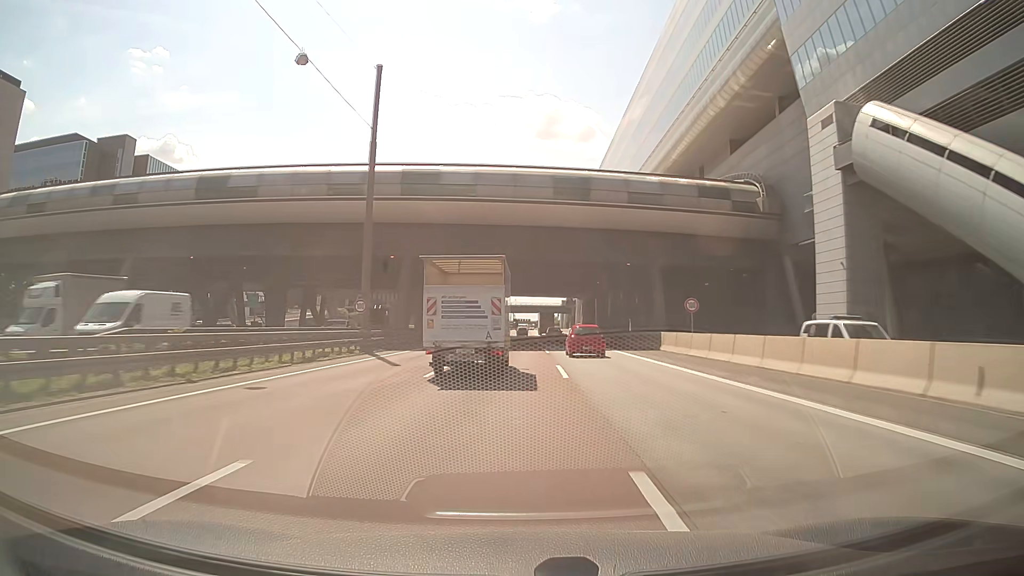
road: motorway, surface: asphalt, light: Day
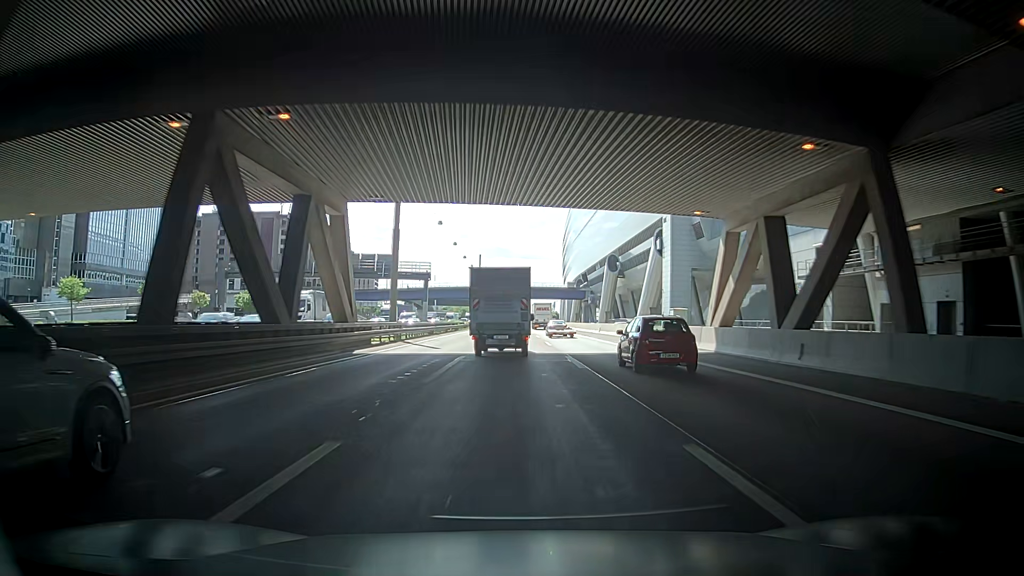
(-0.1, +88.6) m; +1°
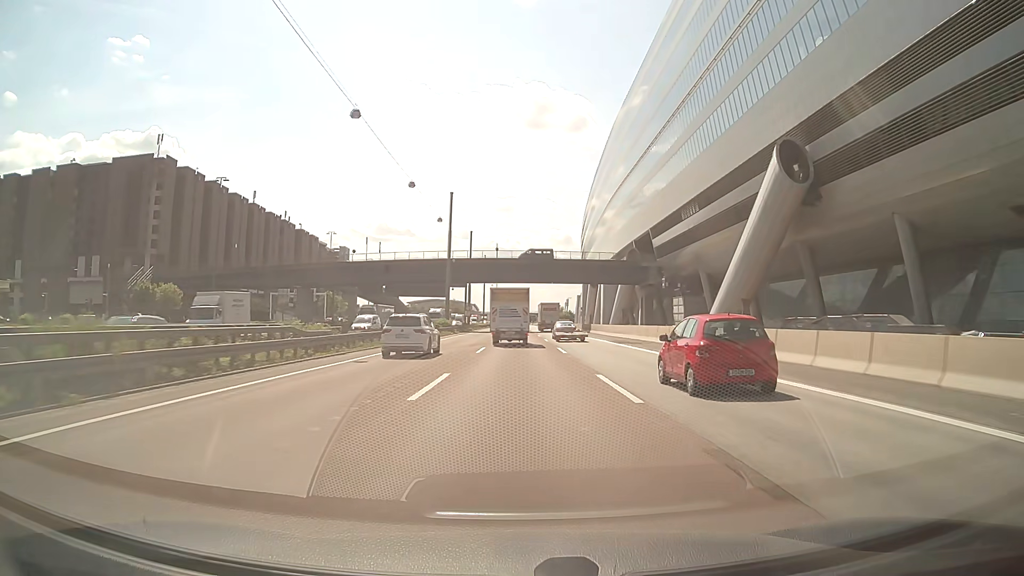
(-0.9, +79.2) m; -1°
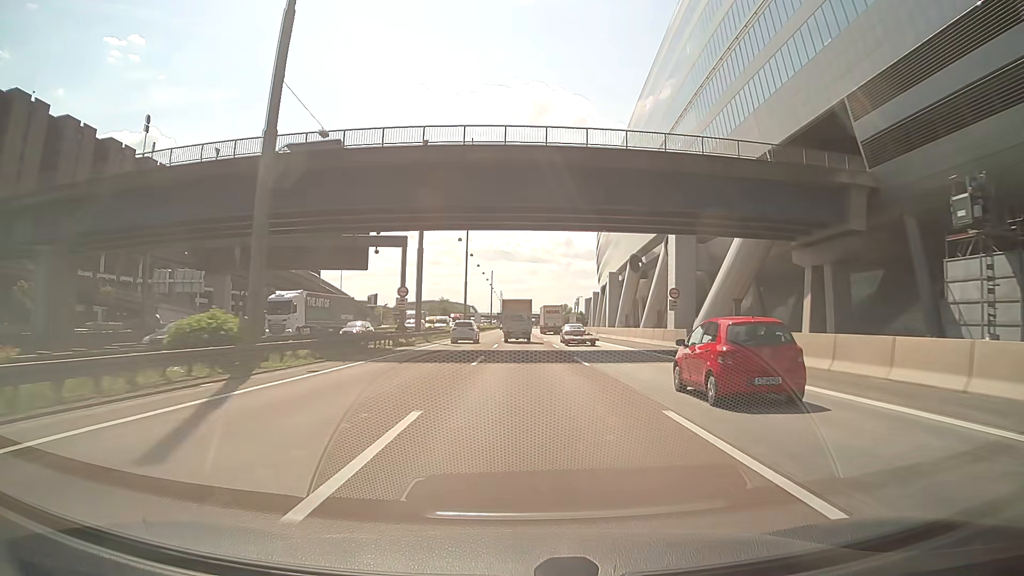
(0.0, +60.8) m; 0°
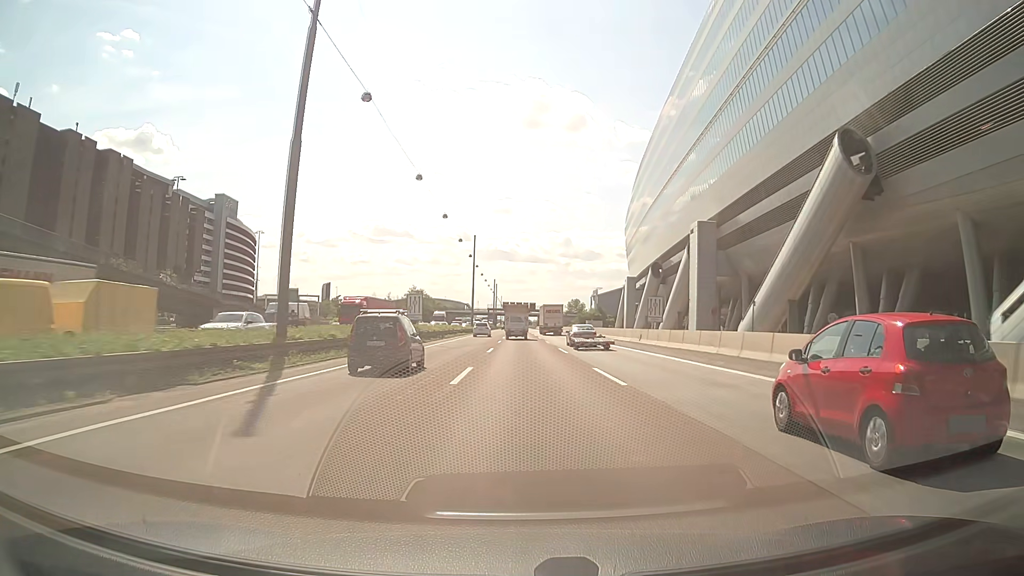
(+0.3, +79.3) m; 0°
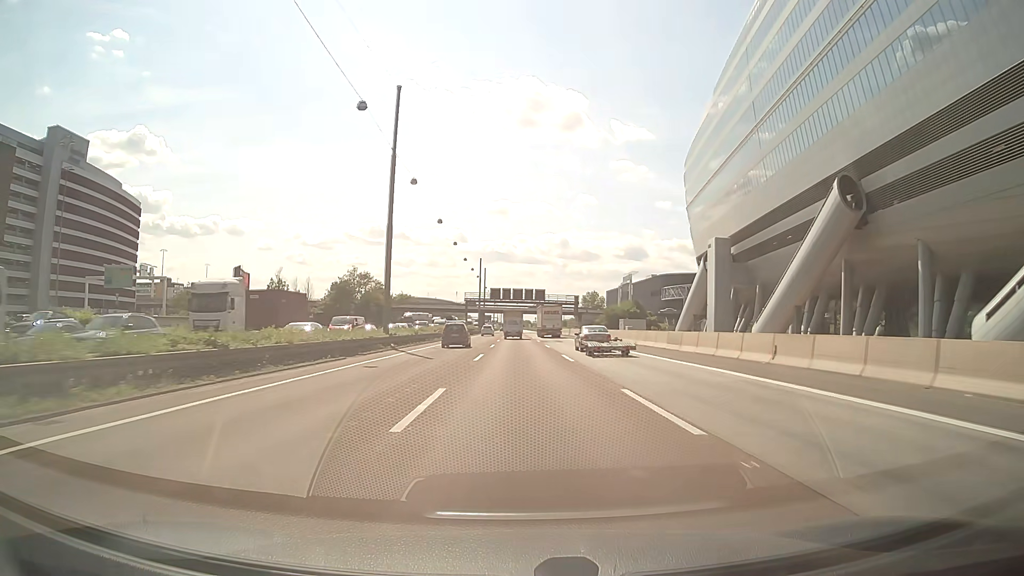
(-0.1, +78.4) m; 0°
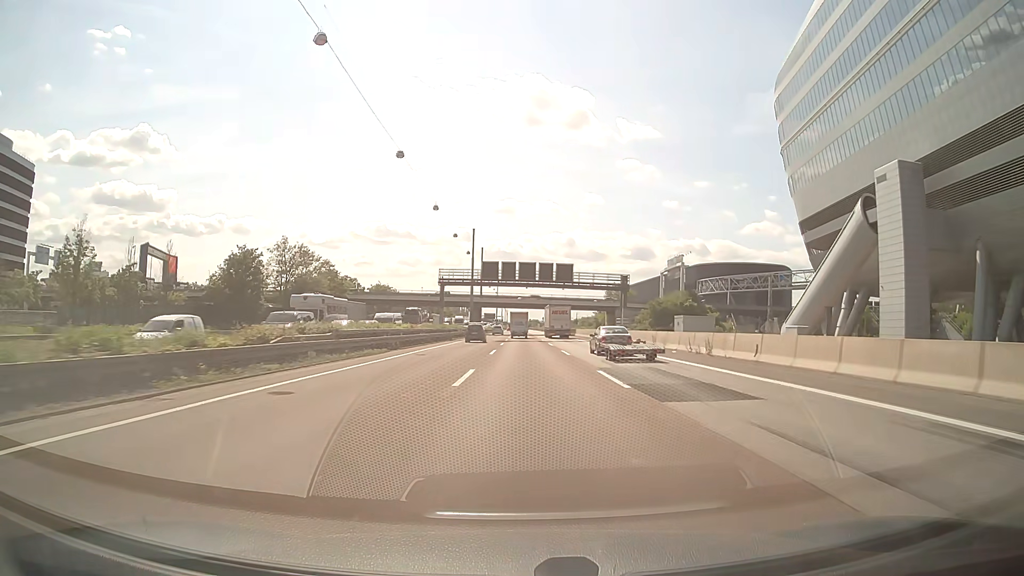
(-0.4, +47.5) m; -1°
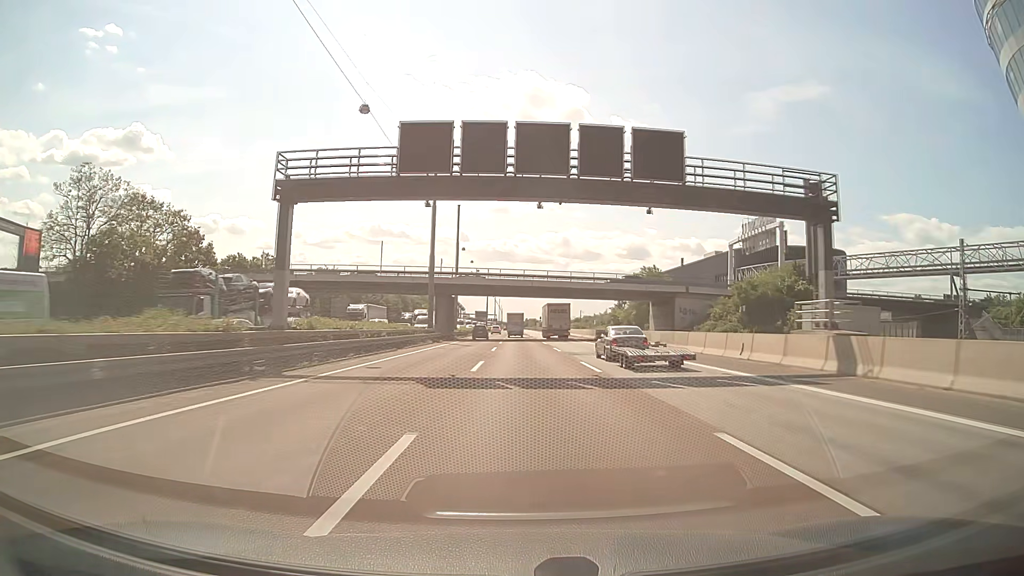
(0.0, +48.6) m; 0°
(0, +10) (0, +20) (0, +30) (0, +40) (0, +50) (0, +60) (0, +70) (0, +80) (0, +90) (0, +100) m
